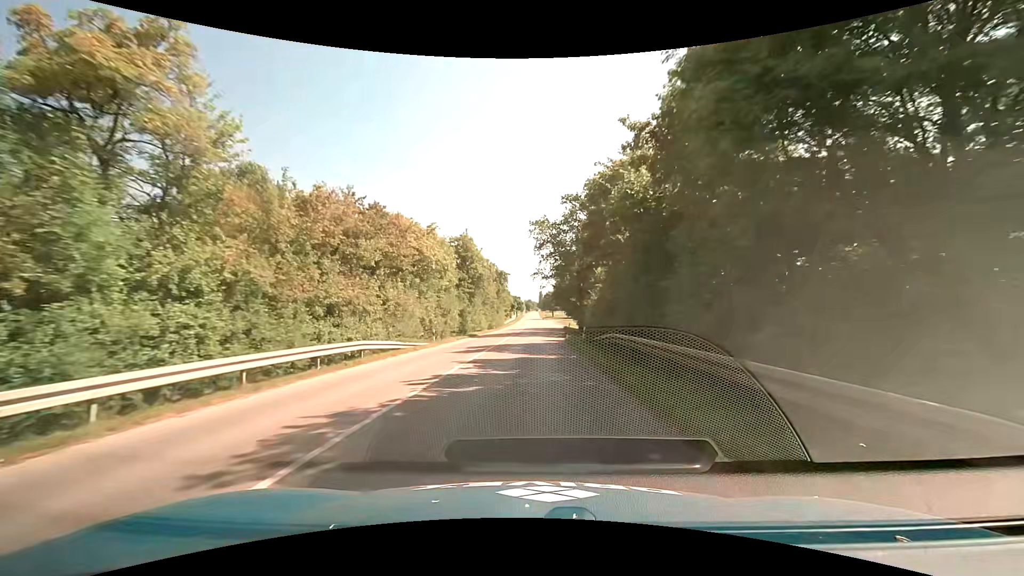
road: tertiary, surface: asphalt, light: Day
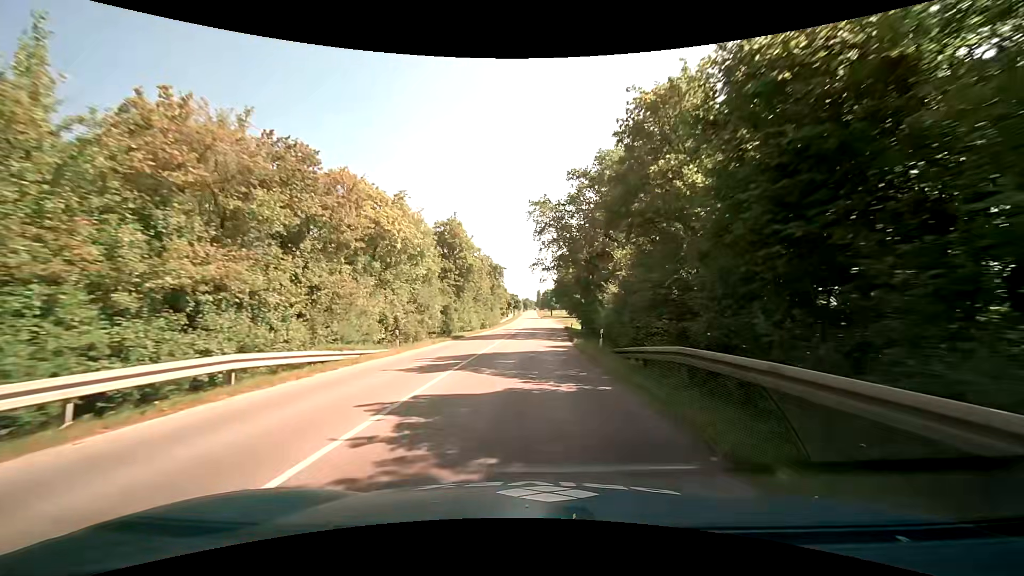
(+0.1, +8.5) m; +1°
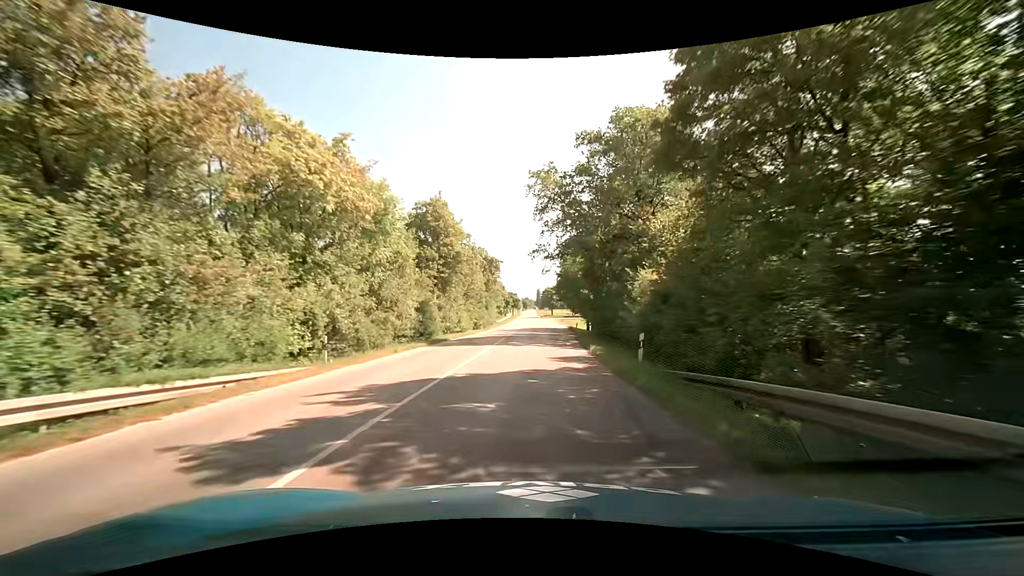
(0.0, +8.5) m; 0°
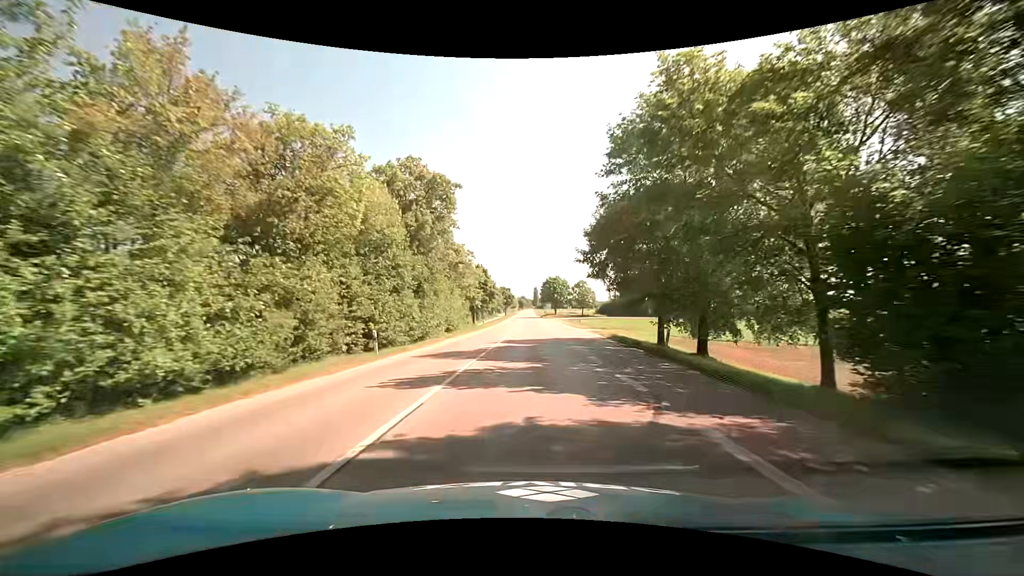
(0.0, +41.7) m; 0°
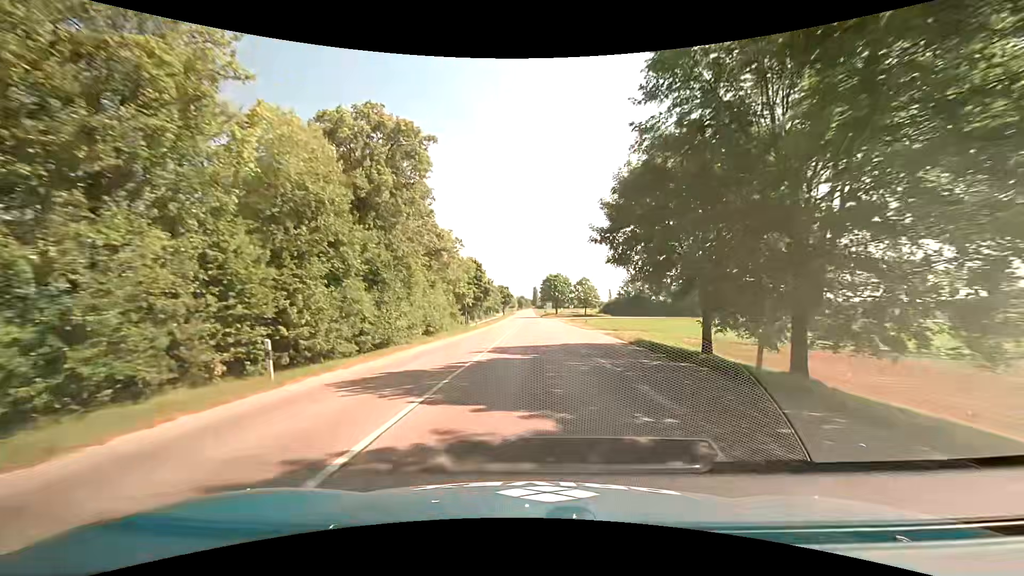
(+0.1, +8.2) m; 0°
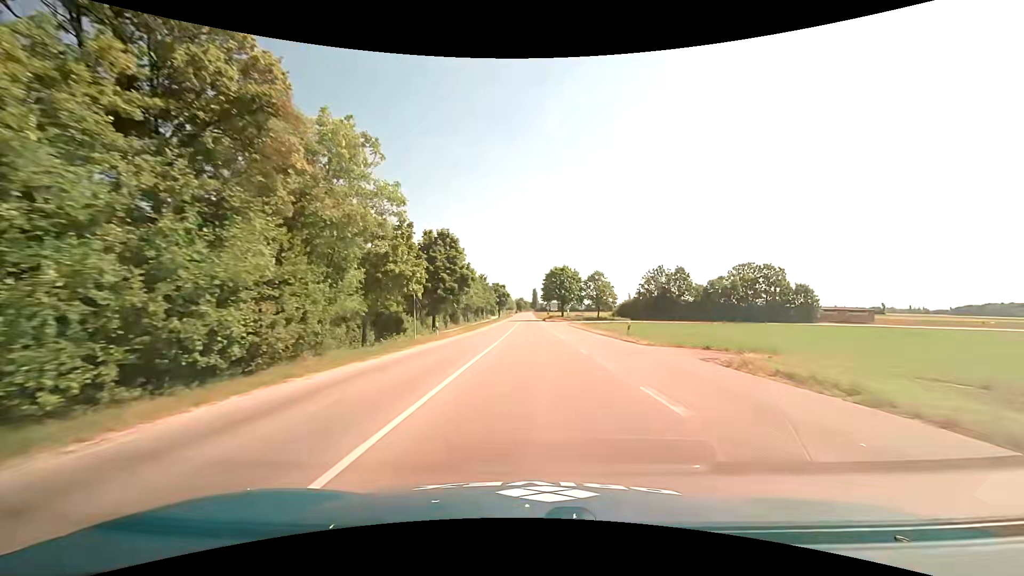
(-0.1, +24.3) m; 0°
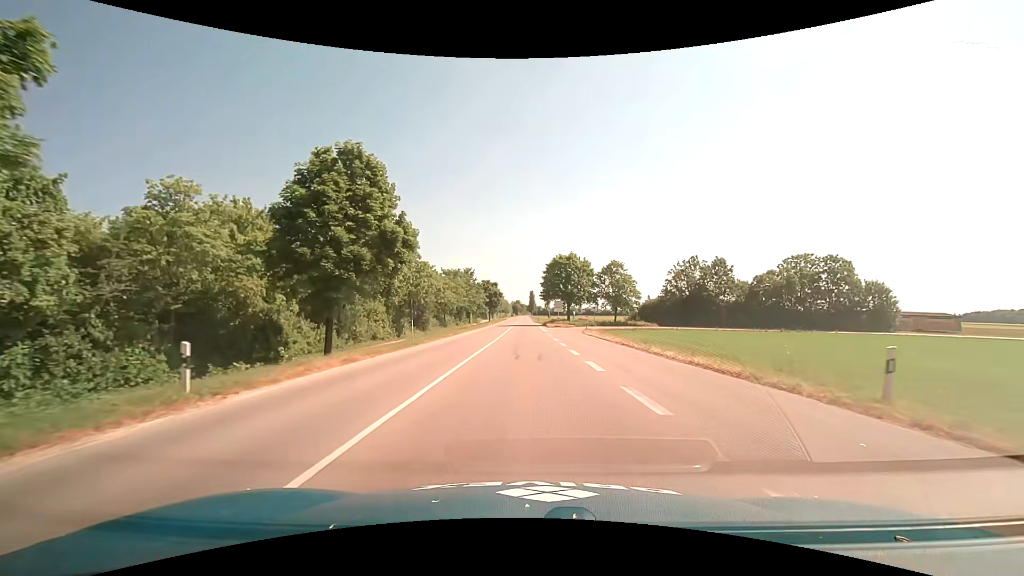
(+0.1, +23.8) m; 0°
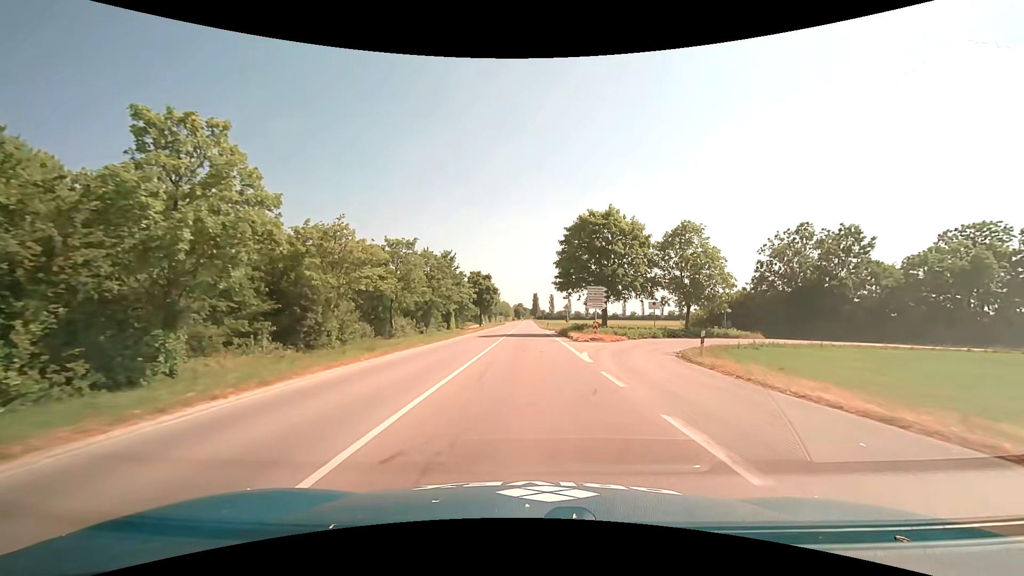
(-0.3, +33.0) m; -1°
(0, +10) (0, +20) (0, +30) (0, +40) (0, +50) (0, +60) (0, +70) (0, +80) (0, +90) (0, +100) m
